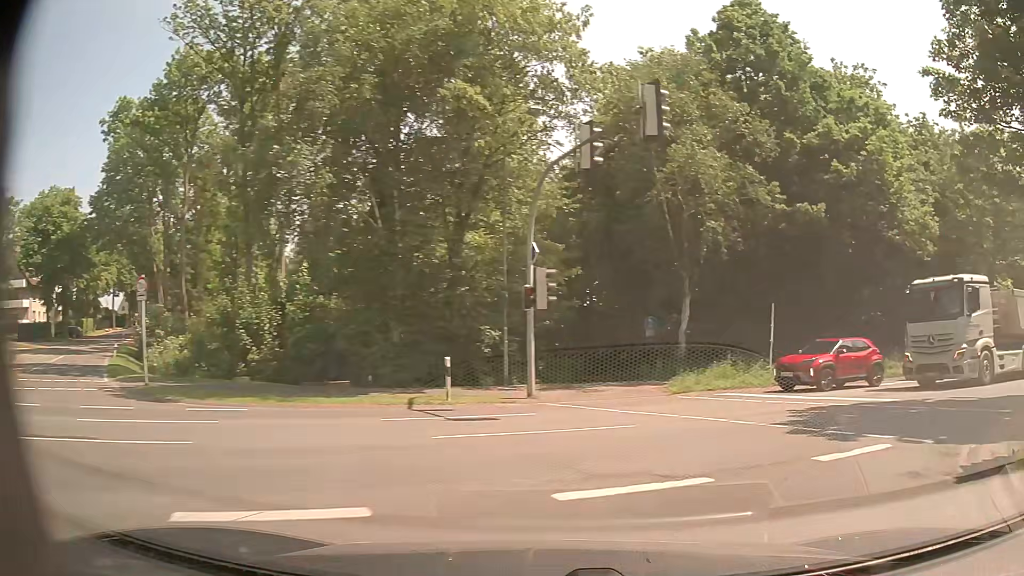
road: secondary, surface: asphalt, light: Day
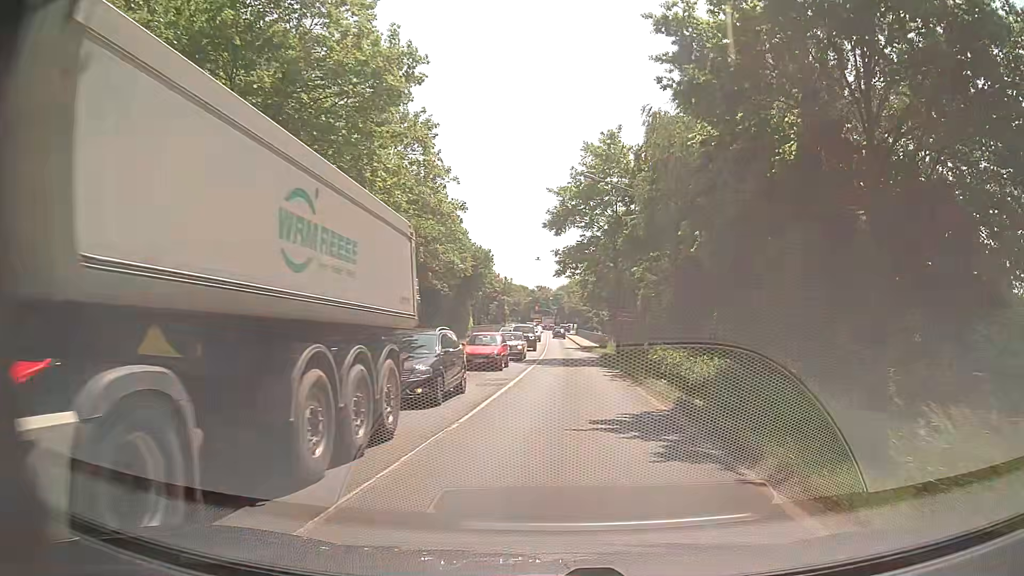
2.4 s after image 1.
(+10.3, +14.2) m; +64°
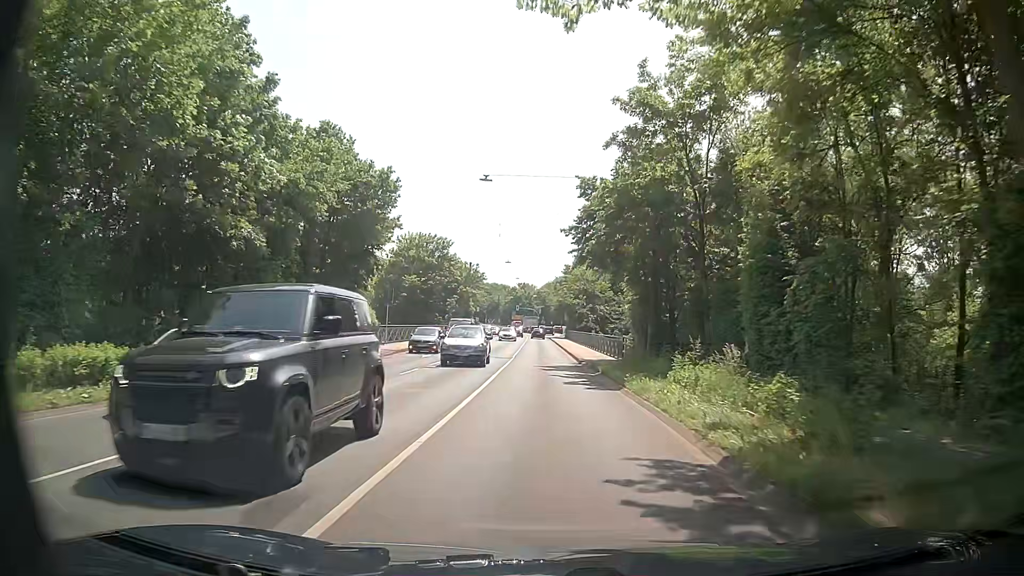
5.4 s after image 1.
(+1.7, +35.1) m; +3°
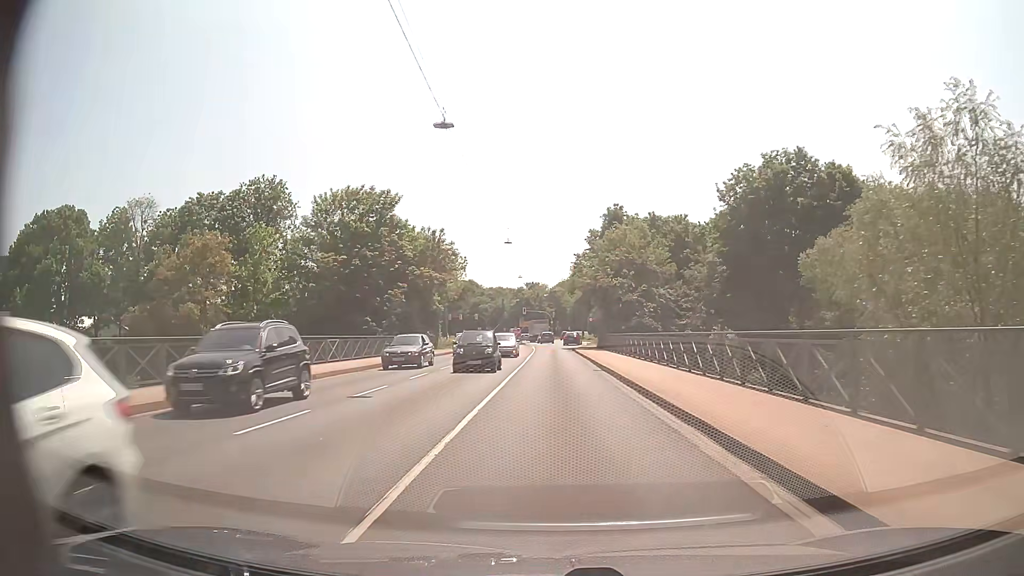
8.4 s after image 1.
(-1.1, +42.7) m; -2°
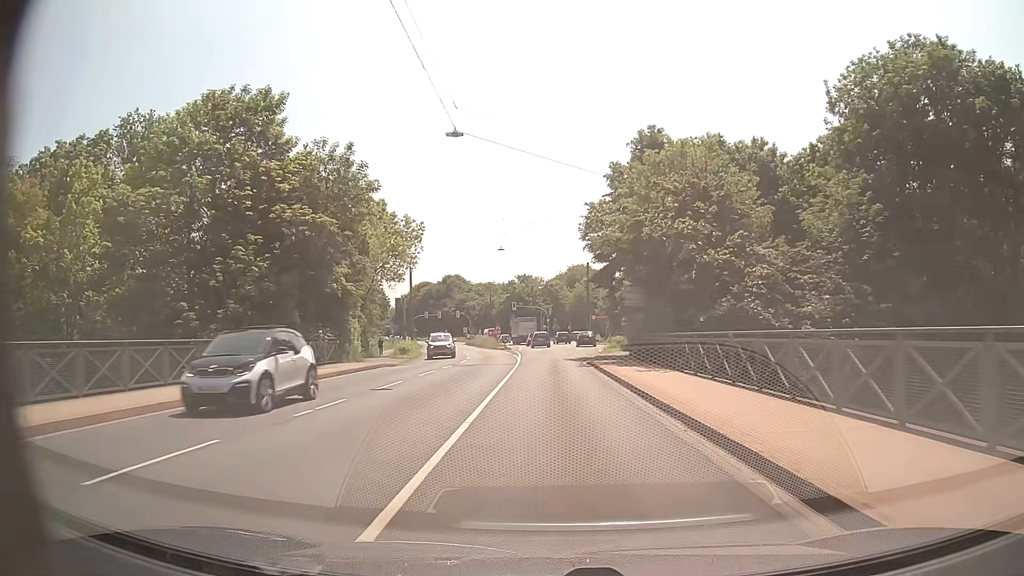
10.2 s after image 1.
(0.0, +27.6) m; 0°
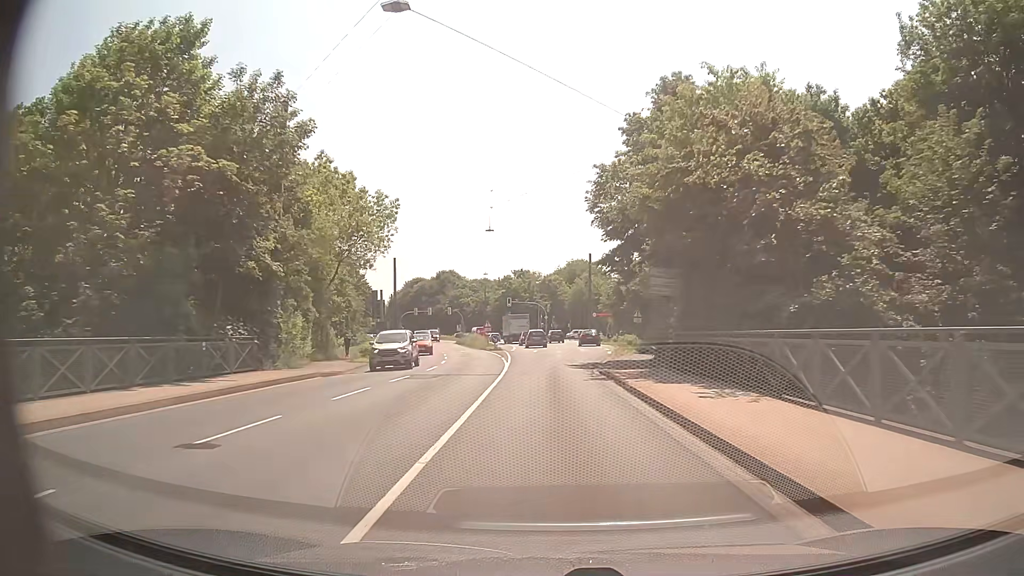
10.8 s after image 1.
(0.0, +9.5) m; 0°
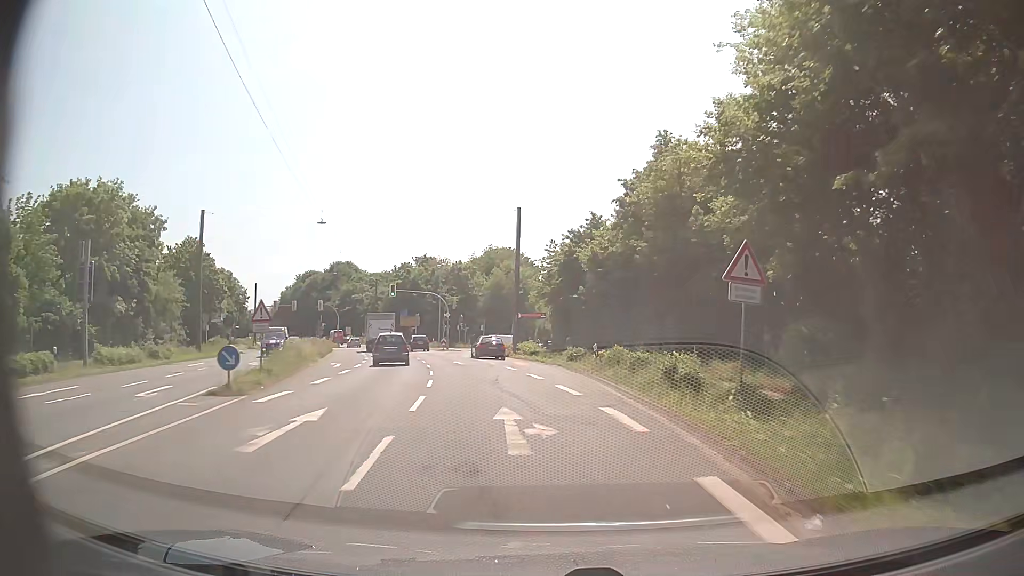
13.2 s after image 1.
(+1.3, +37.2) m; +6°
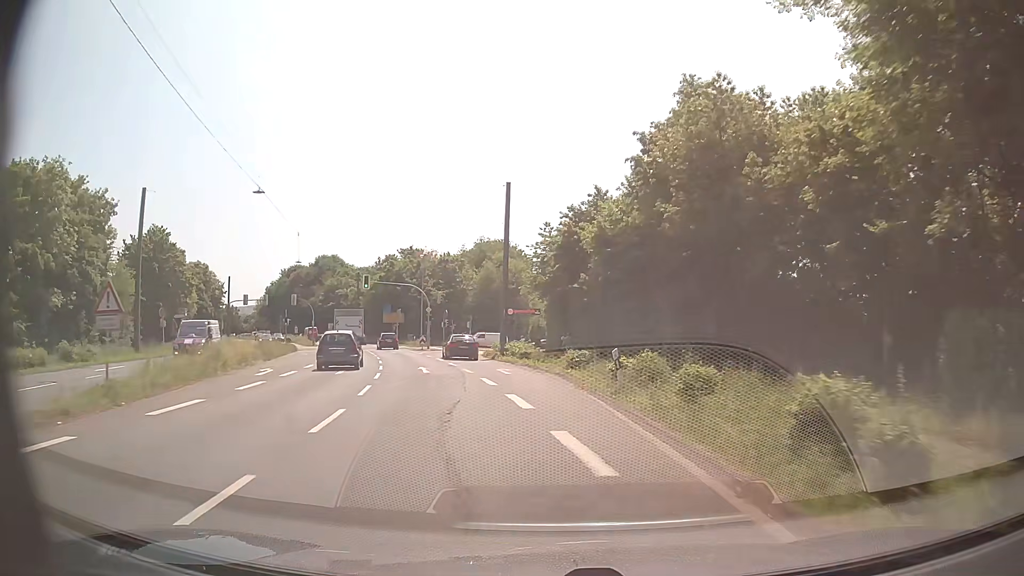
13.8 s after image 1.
(+0.1, +8.6) m; +1°
(0, +10) (-1, +20) (-2, +30) (-4, +40) (-6, +49) (-6, +59) (-3, +69) (+3, +77) (+11, +83) (+18, +89) m
